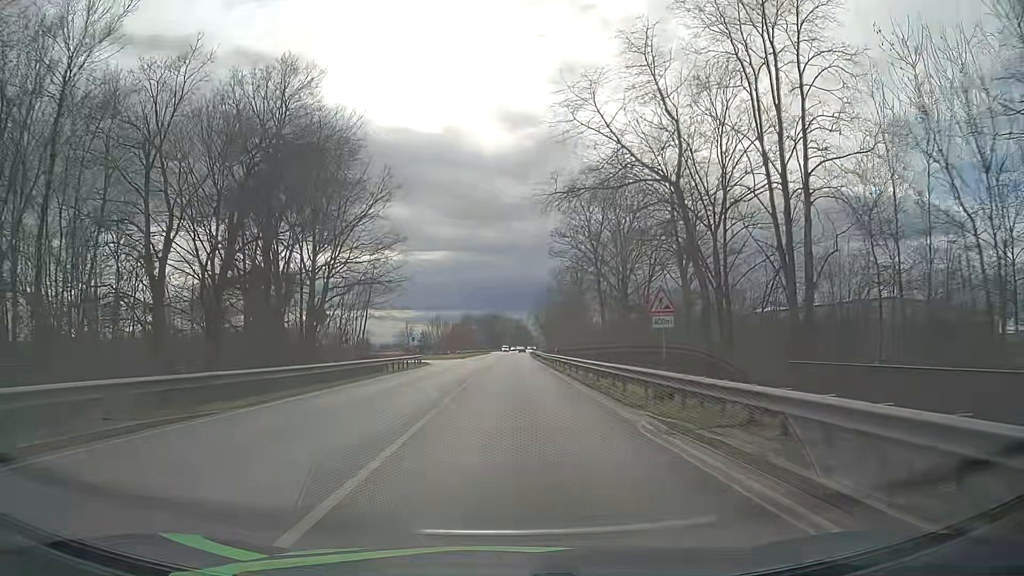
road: primary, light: Day
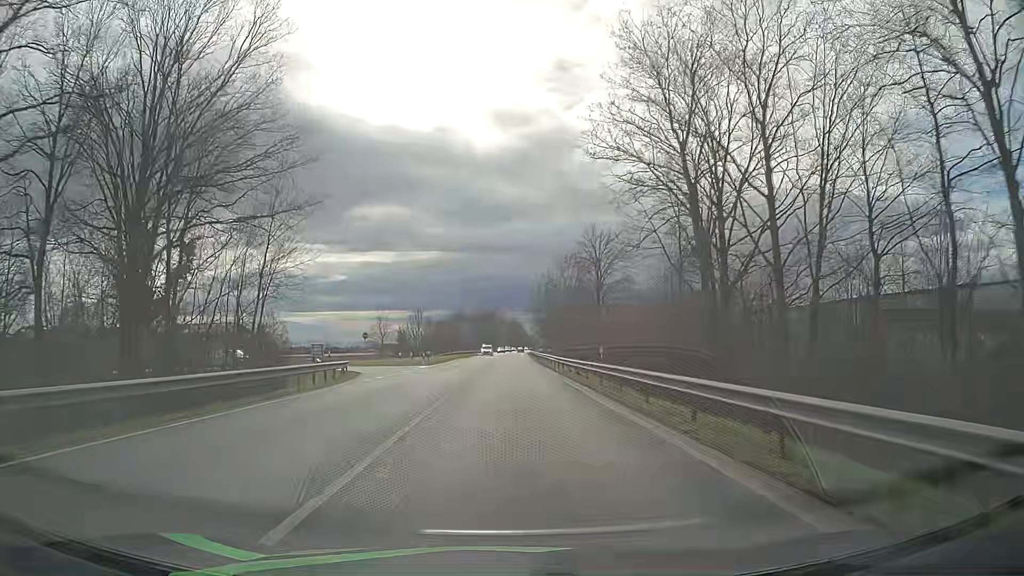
(+0.3, +26.8) m; +1°
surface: asphalt
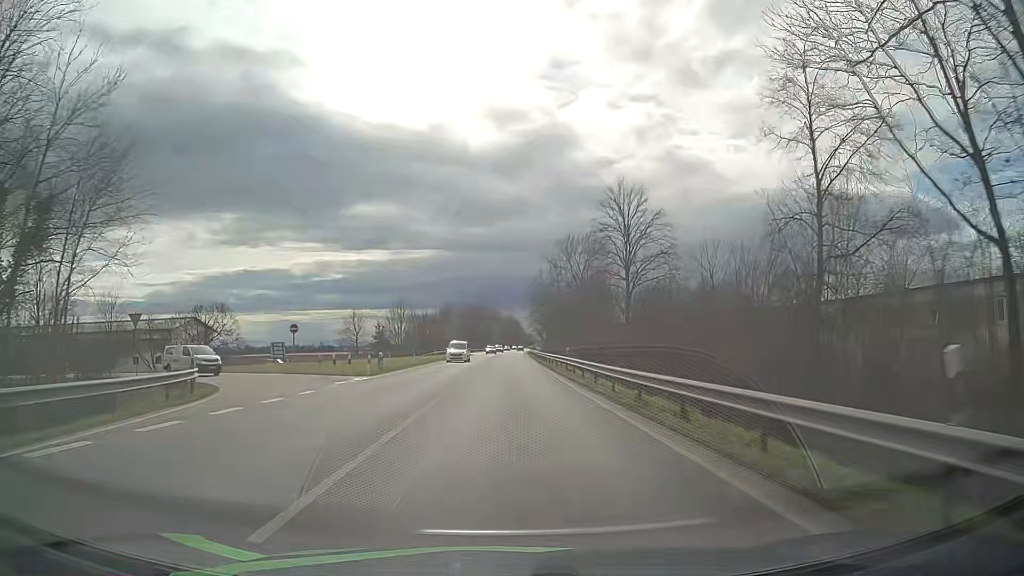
(+0.1, +20.0) m; 0°
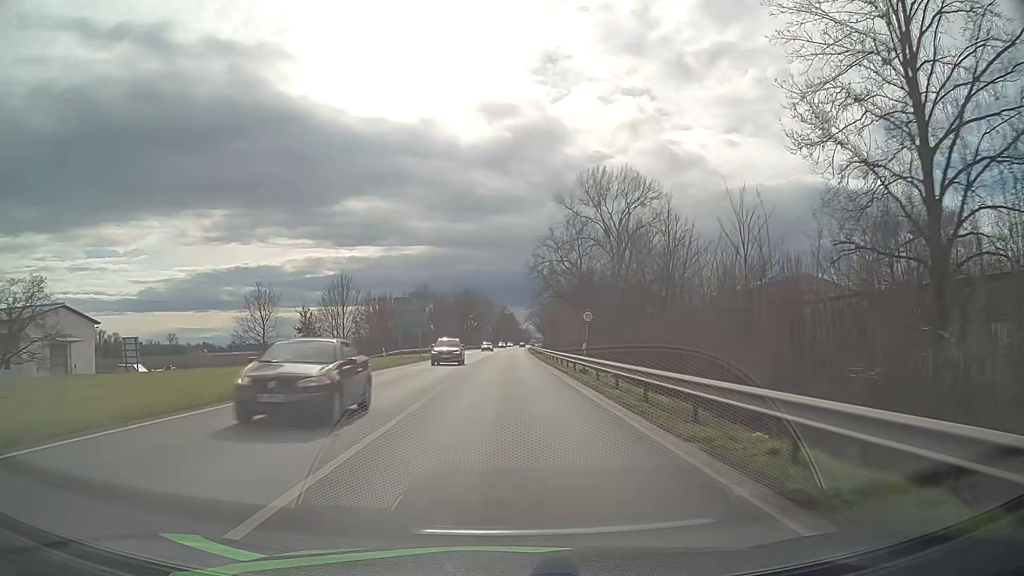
(+0.4, +41.7) m; +1°
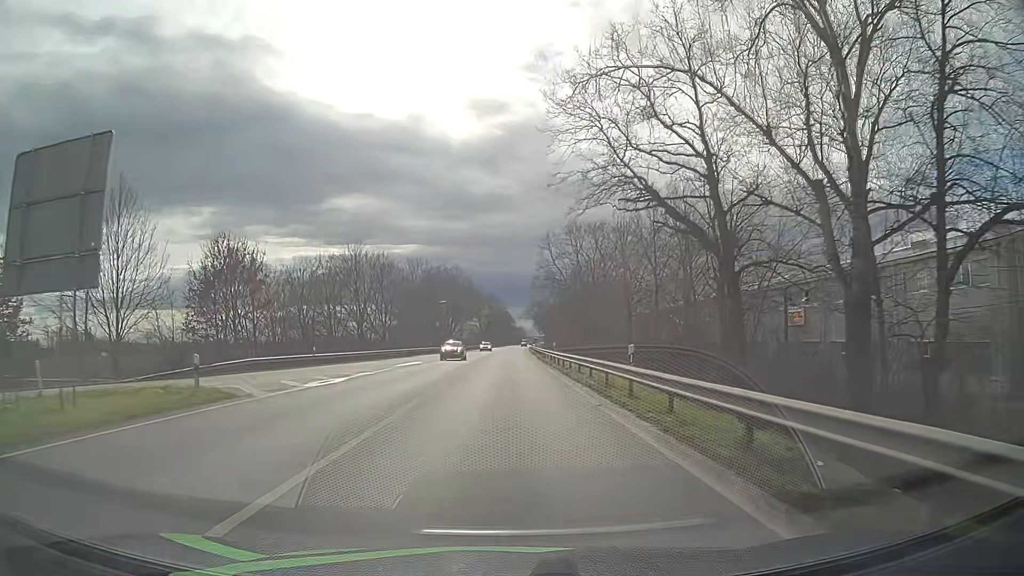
(+0.2, +51.2) m; +1°
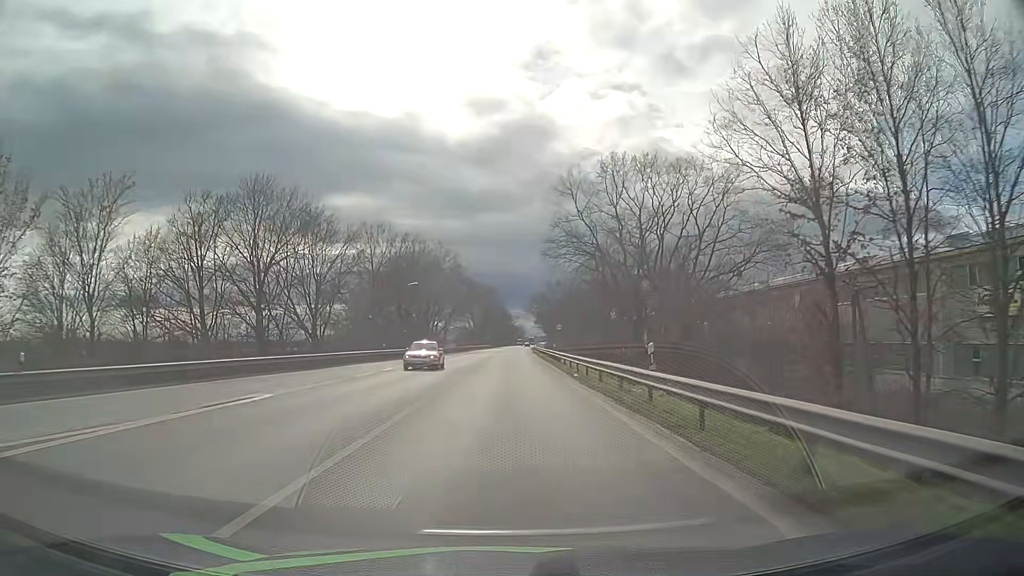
(0.0, +29.8) m; 0°
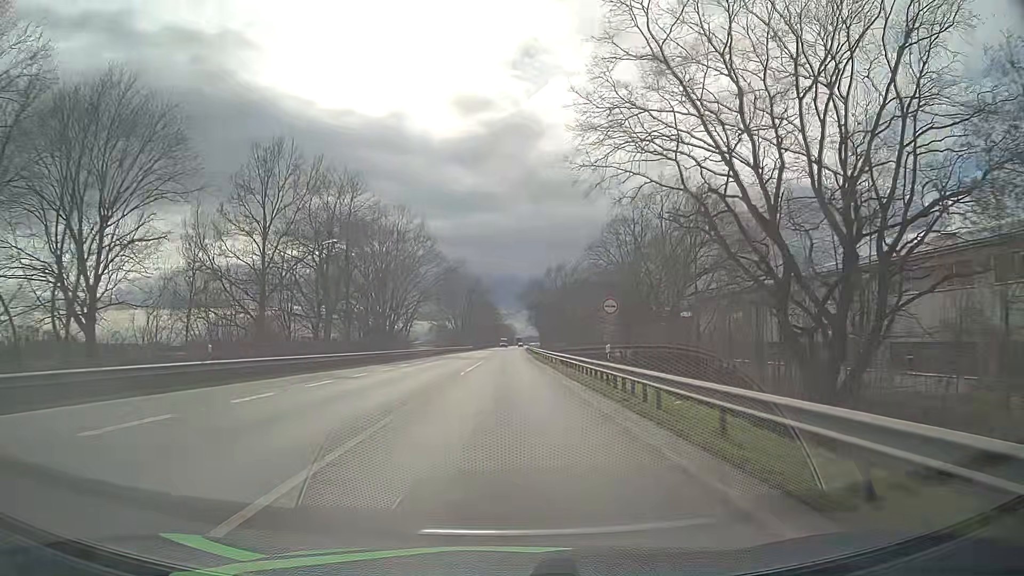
(+0.2, +29.5) m; +1°
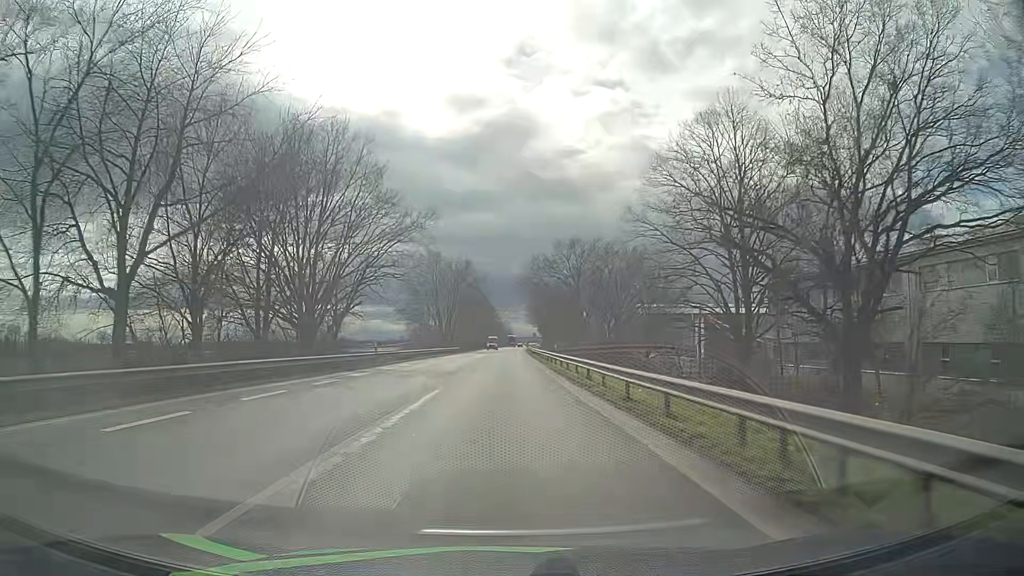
(0.0, +29.3) m; +1°
(0, +10) (0, +20) (0, +30) (0, +40) (0, +50) (0, +60) (0, +70) (0, +80) (0, +90) (0, +100) m
